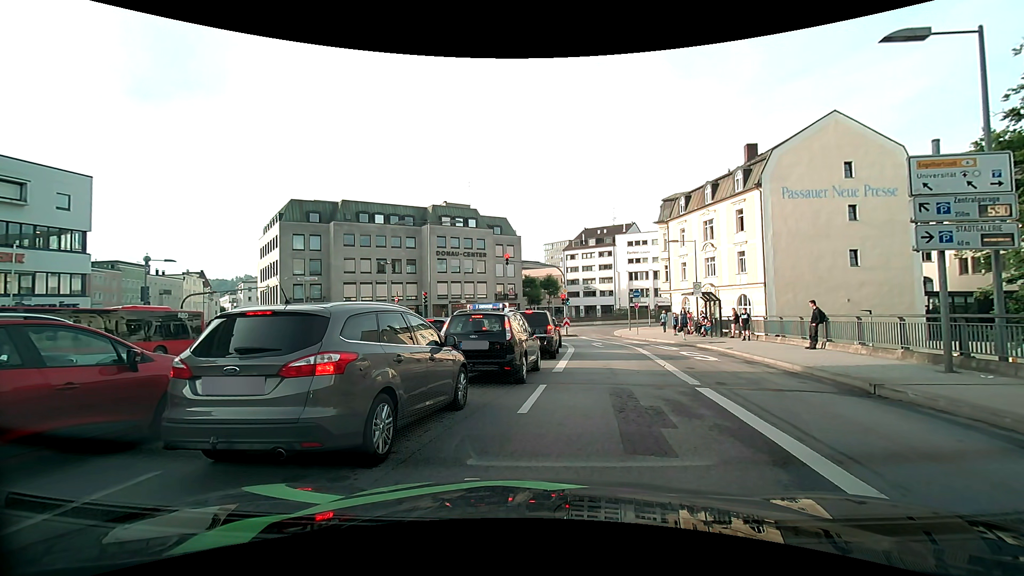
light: Day
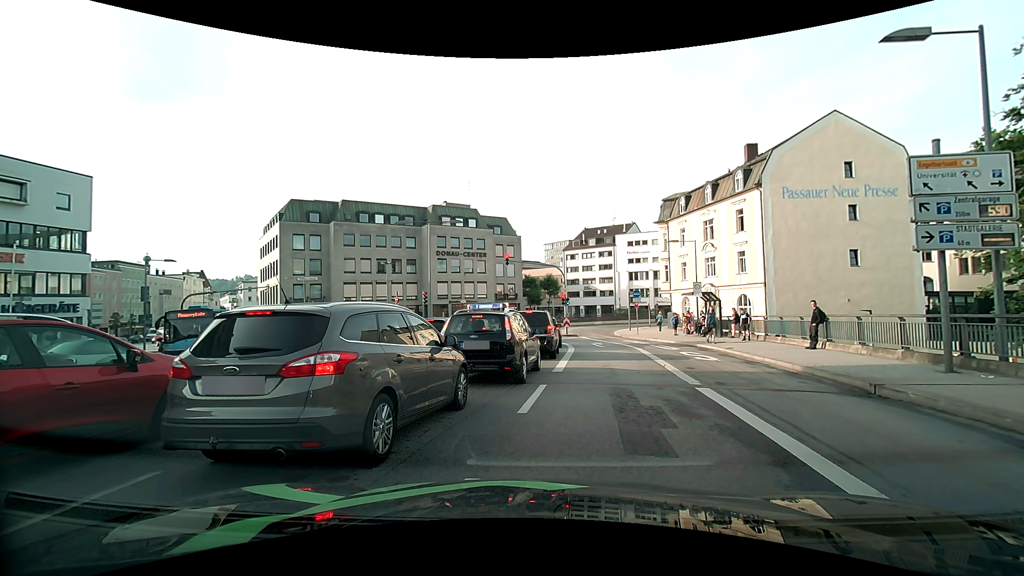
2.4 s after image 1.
(0.0, 0.0) m; 0°
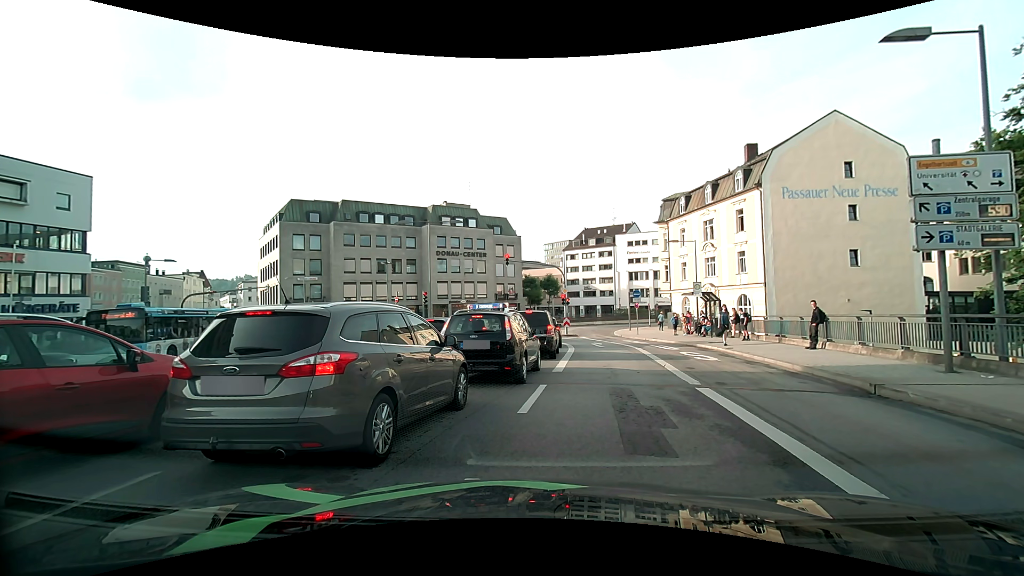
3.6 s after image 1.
(0.0, 0.0) m; 0°
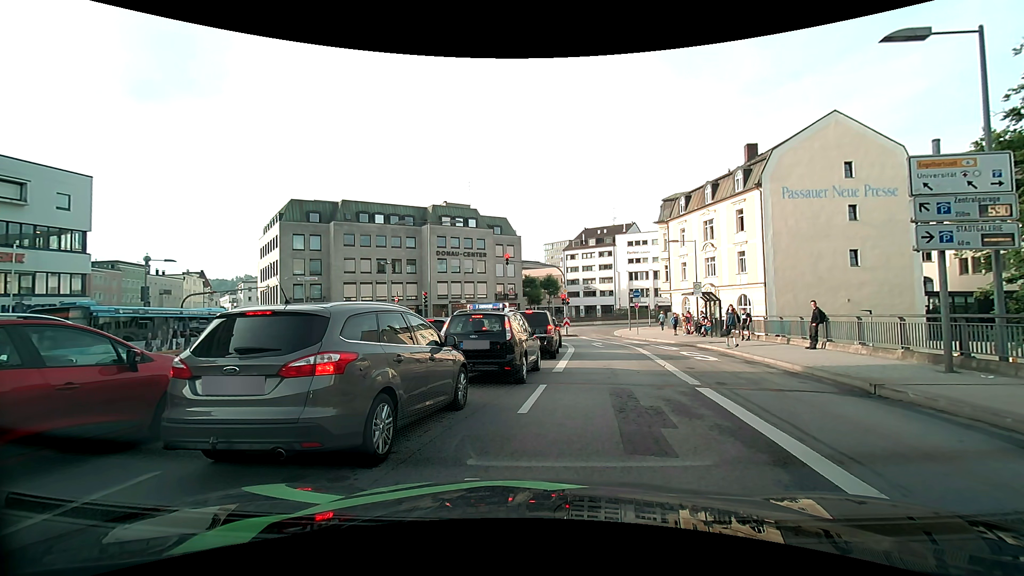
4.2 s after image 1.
(0.0, 0.0) m; 0°
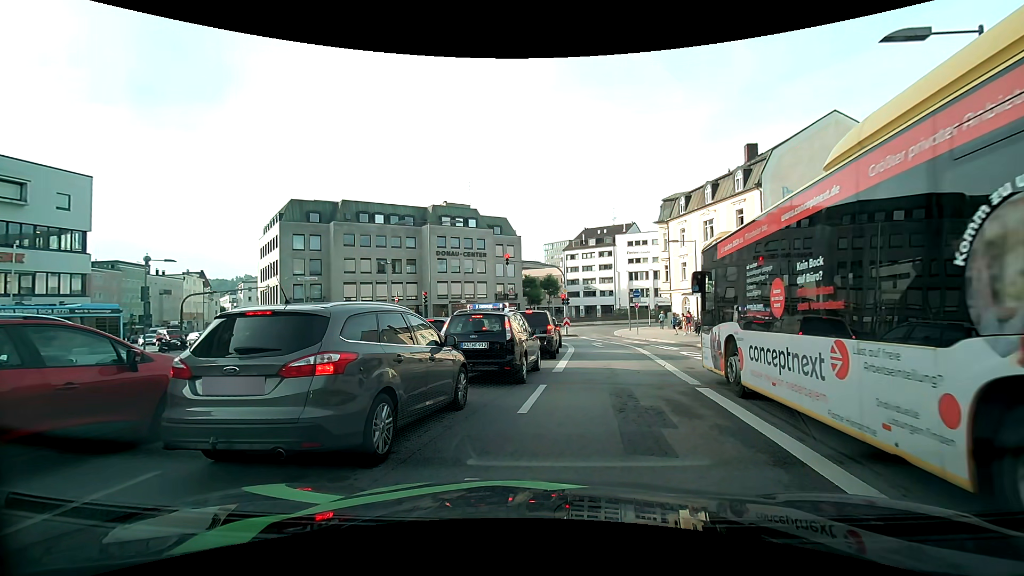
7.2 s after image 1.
(0.0, 0.0) m; 0°
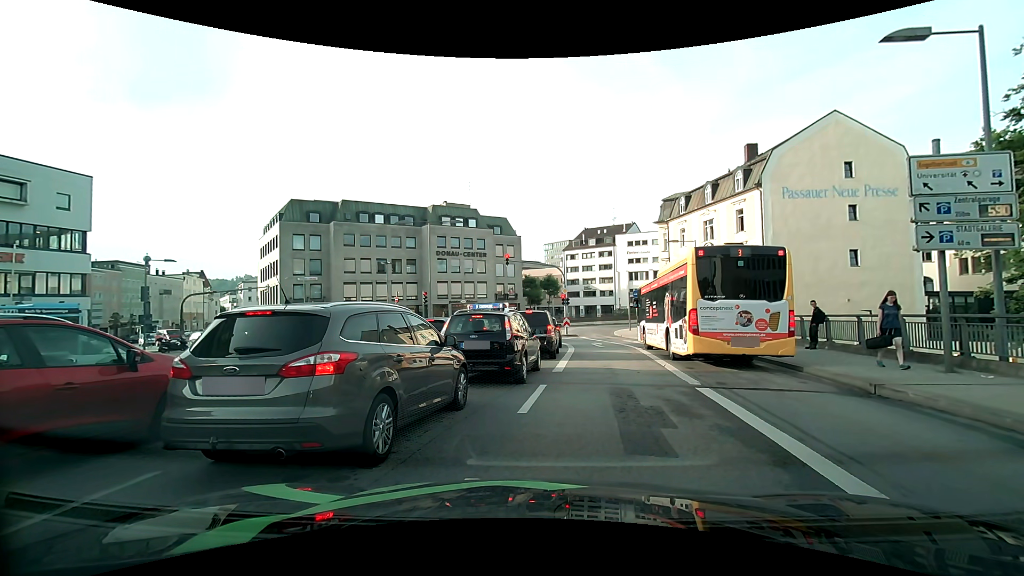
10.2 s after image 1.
(0.0, 0.0) m; 0°
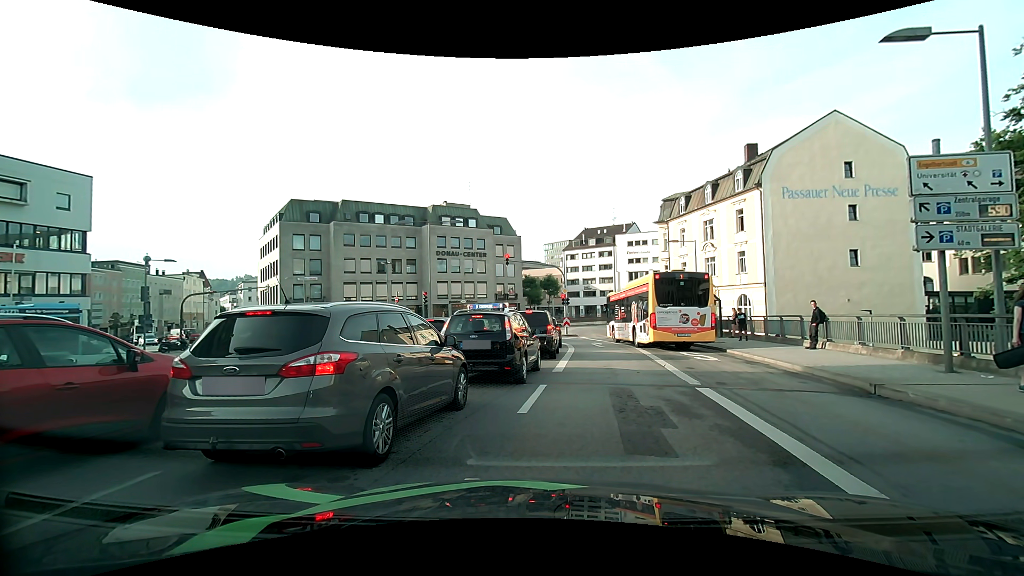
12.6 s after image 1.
(0.0, 0.0) m; 0°
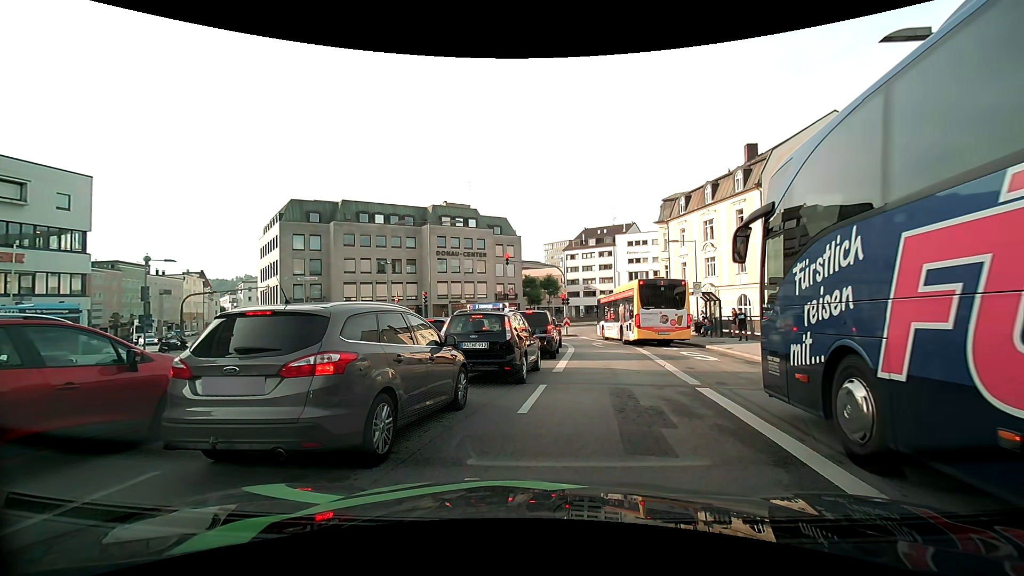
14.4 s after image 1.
(0.0, 0.0) m; 0°
